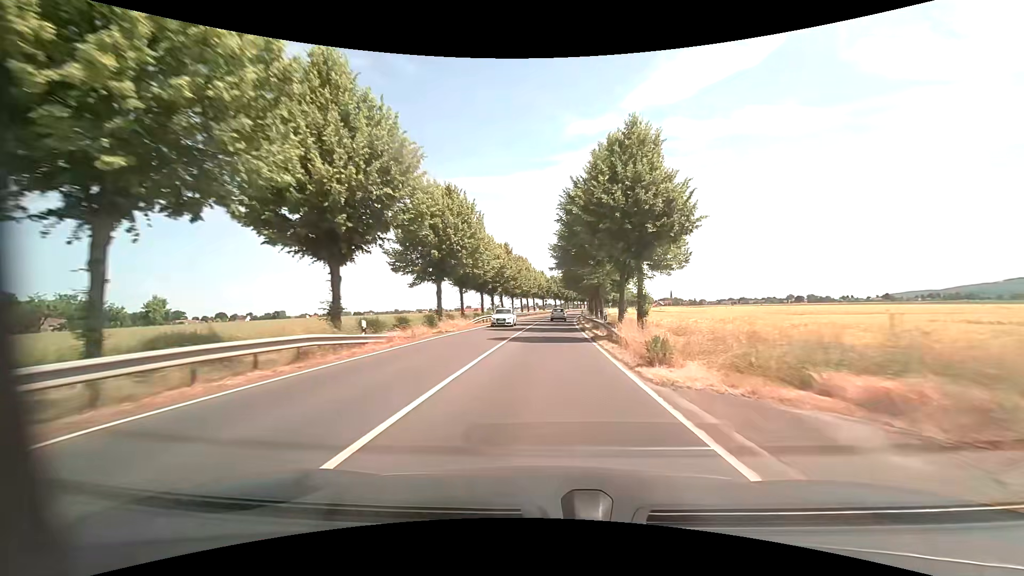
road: primary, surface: asphalt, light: Day
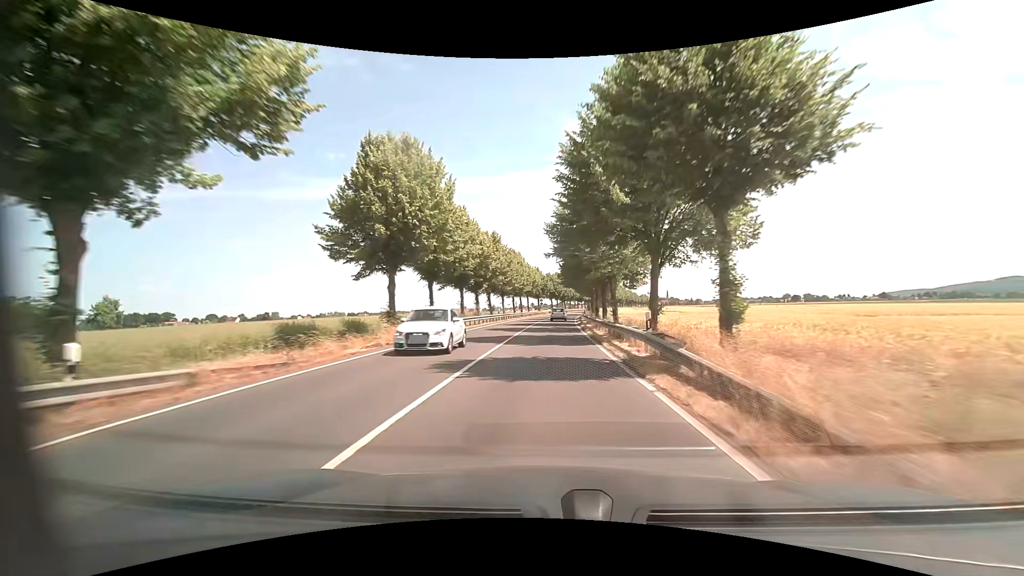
(0.0, +10.6) m; 0°
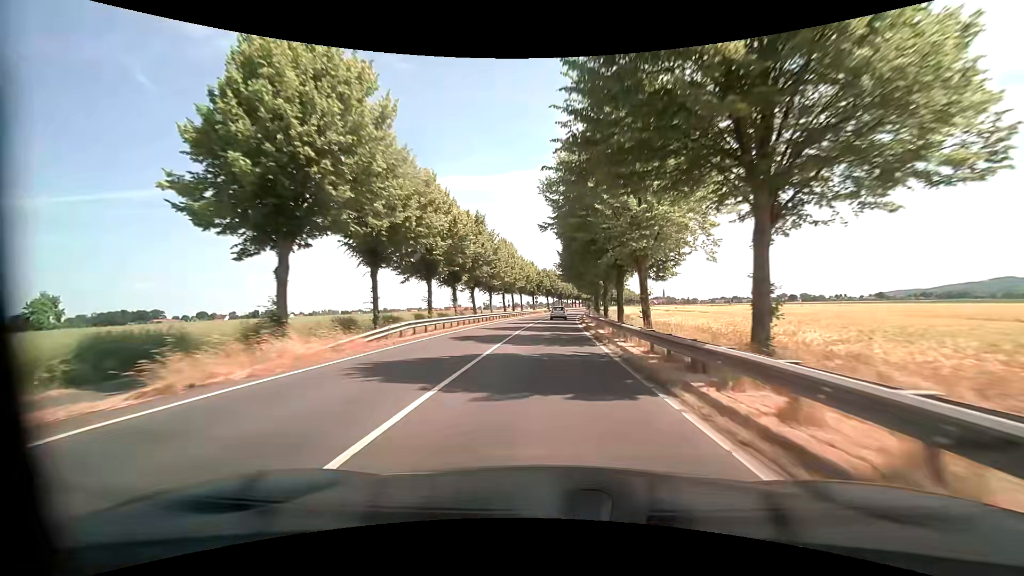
(0.0, +10.9) m; 0°
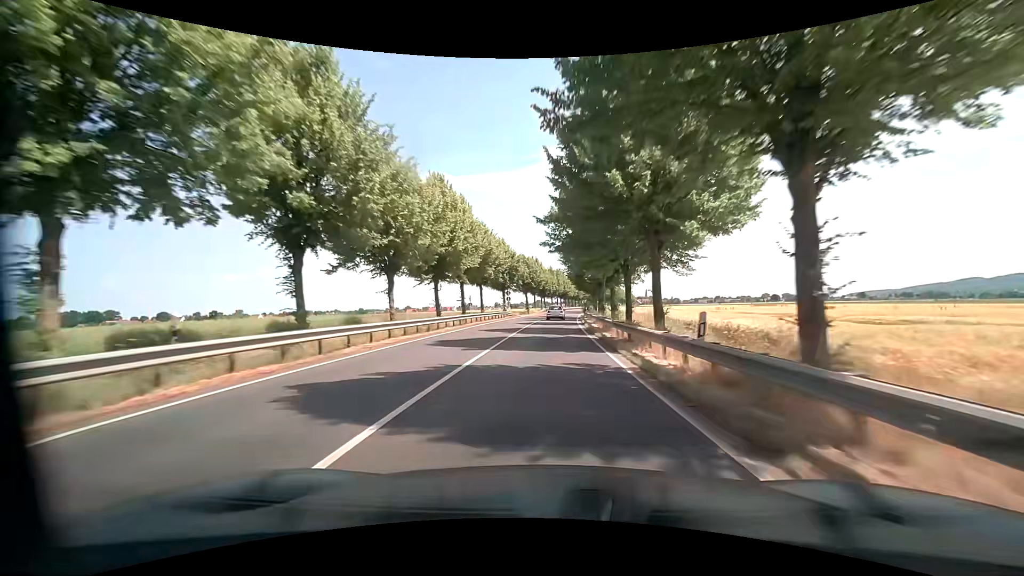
(+0.7, +33.5) m; +2°
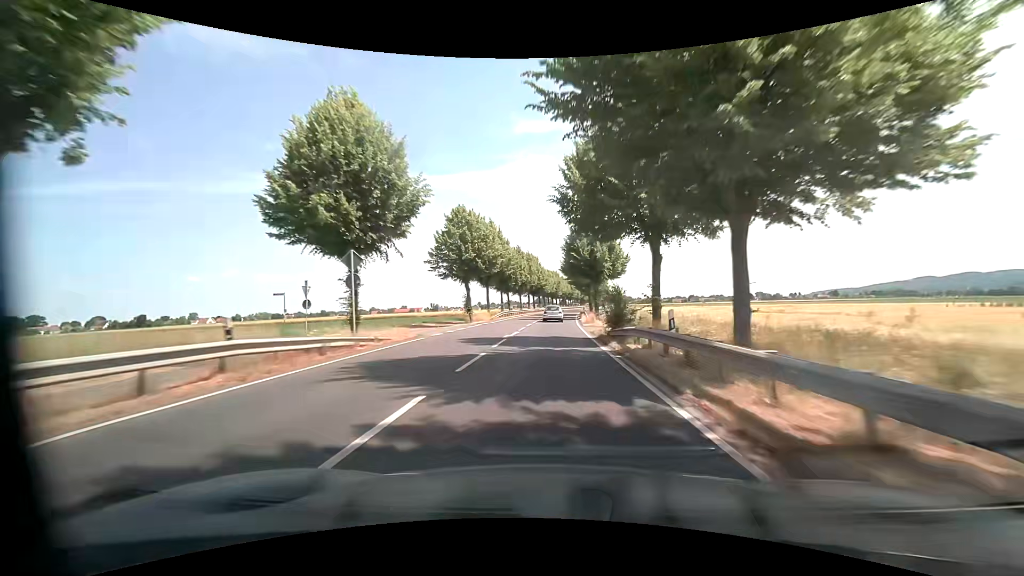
(+1.3, +46.4) m; +3°
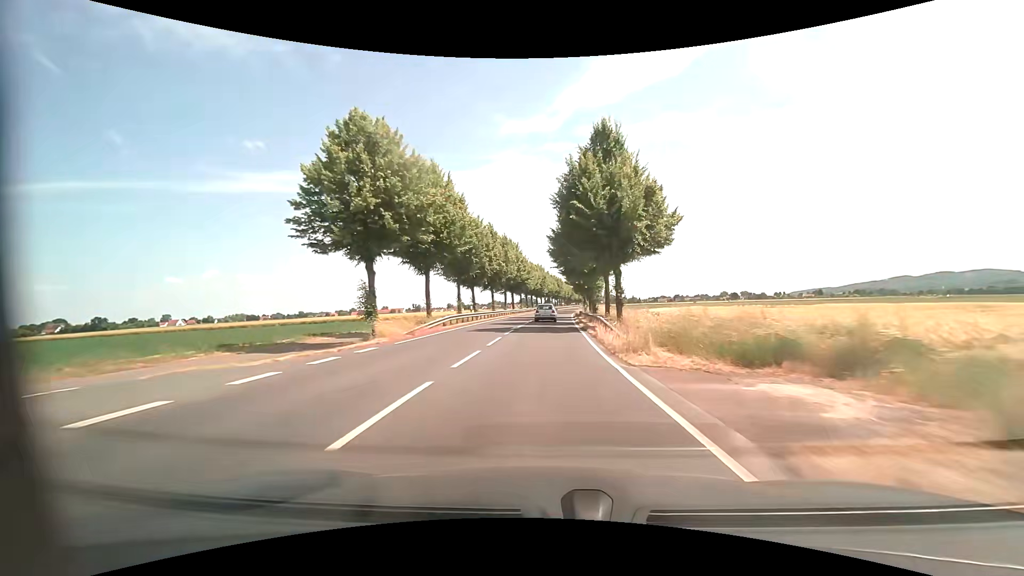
(+0.4, +23.5) m; +3°
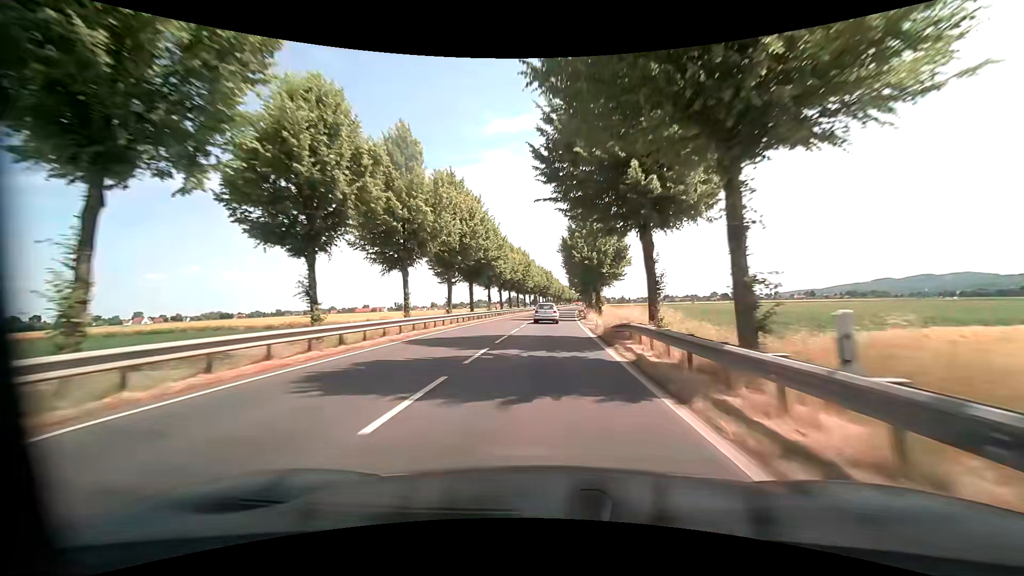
(-0.2, +35.6) m; +1°
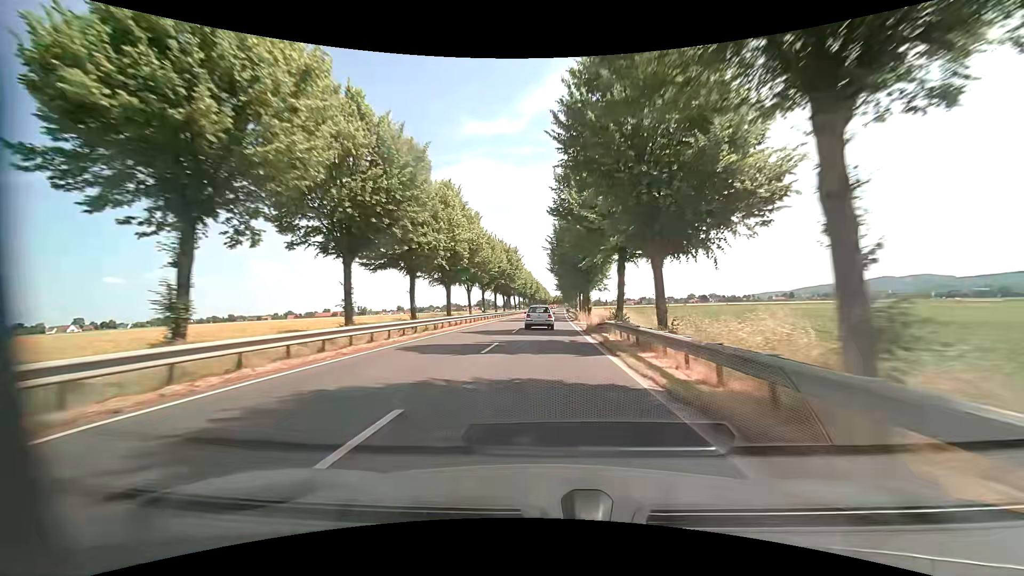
(+1.4, +56.8) m; +3°
